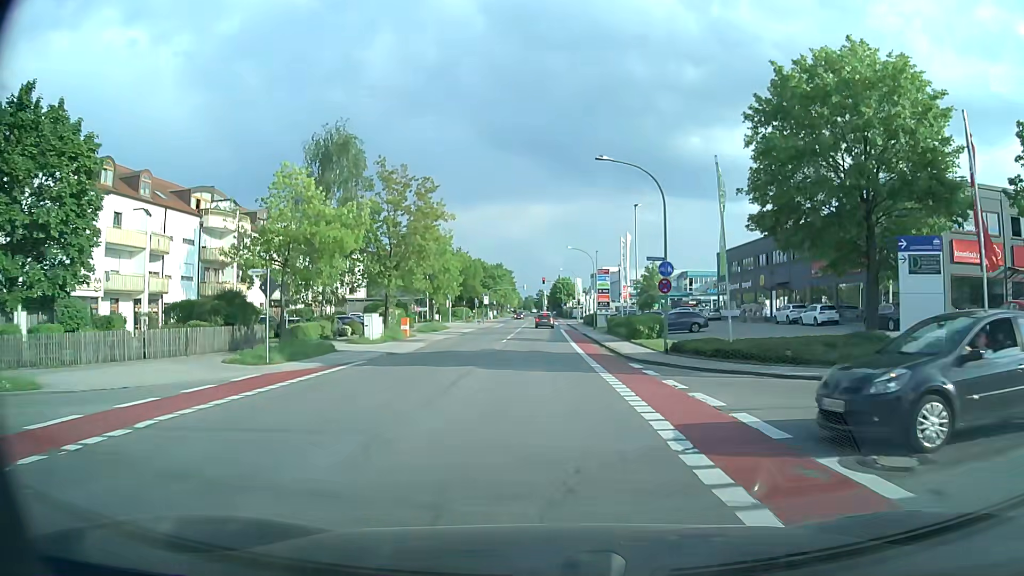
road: tertiary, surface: asphalt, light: Day
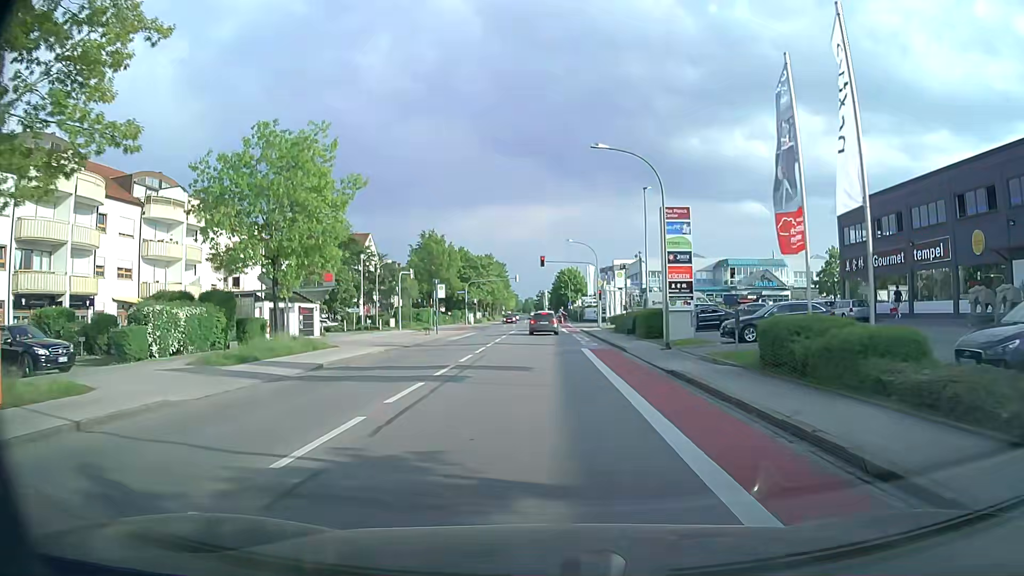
(+0.1, +36.1) m; 0°
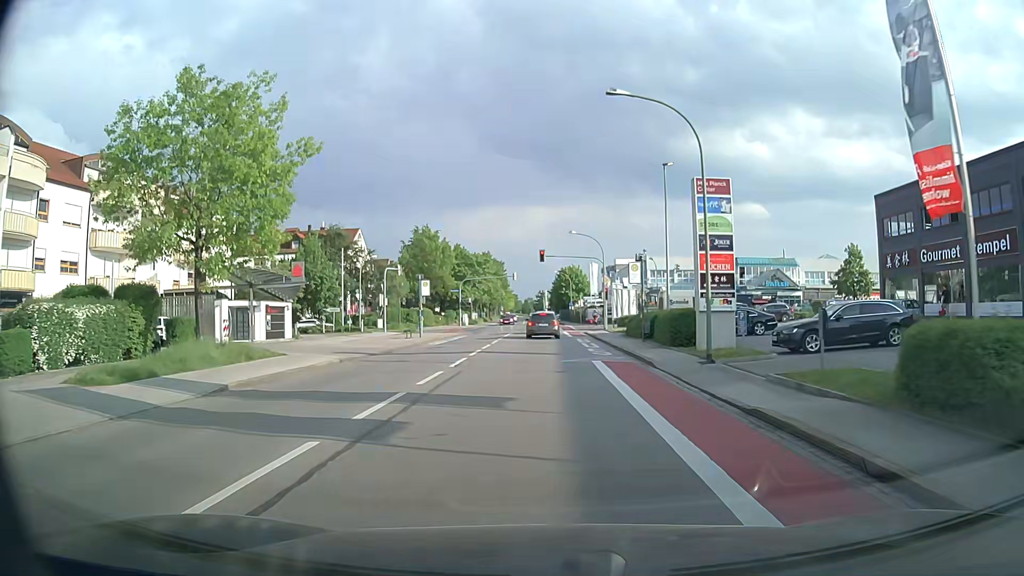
(0.0, +6.1) m; 0°
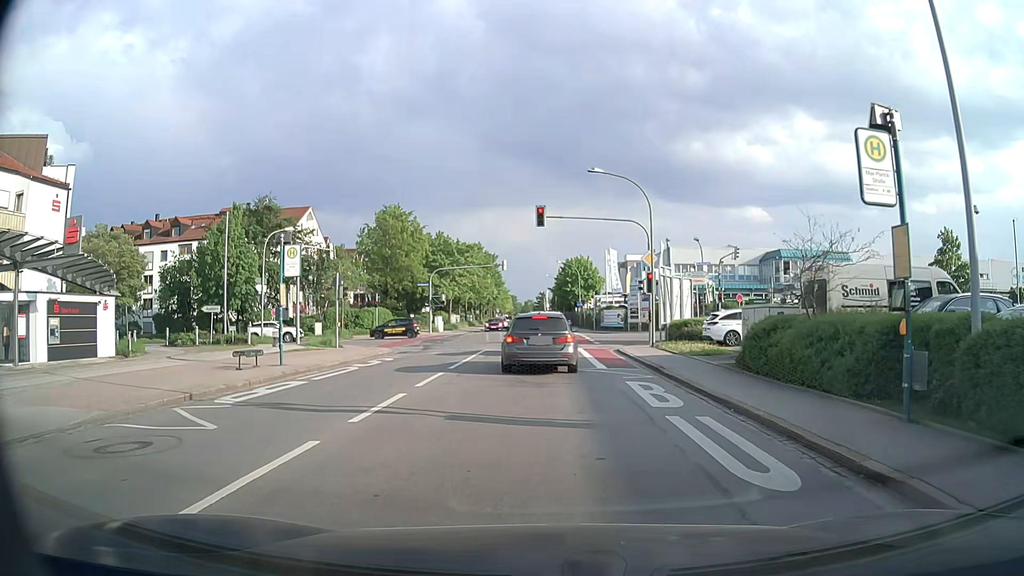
(0.0, +21.9) m; 0°
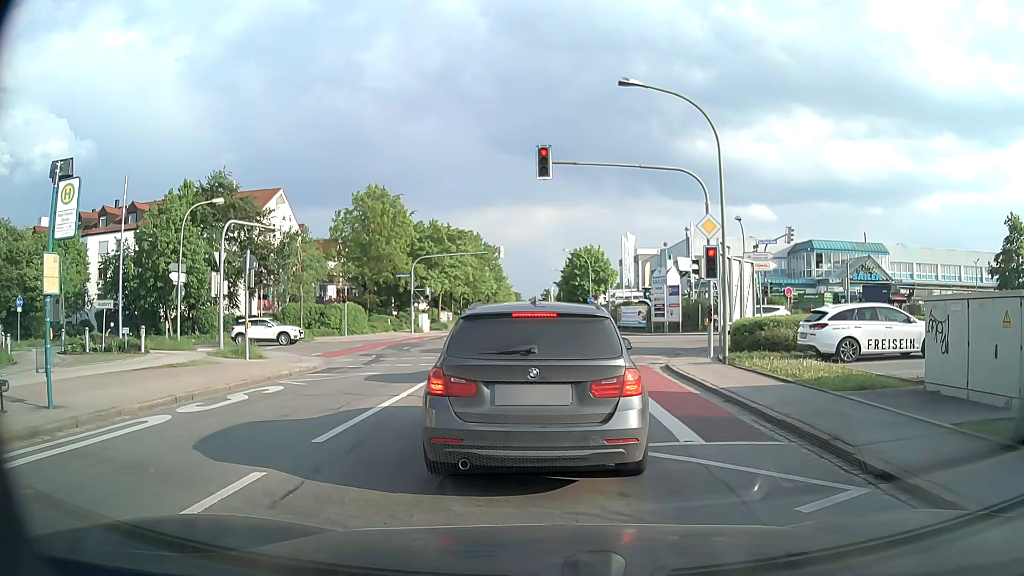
(0.0, +10.1) m; -1°
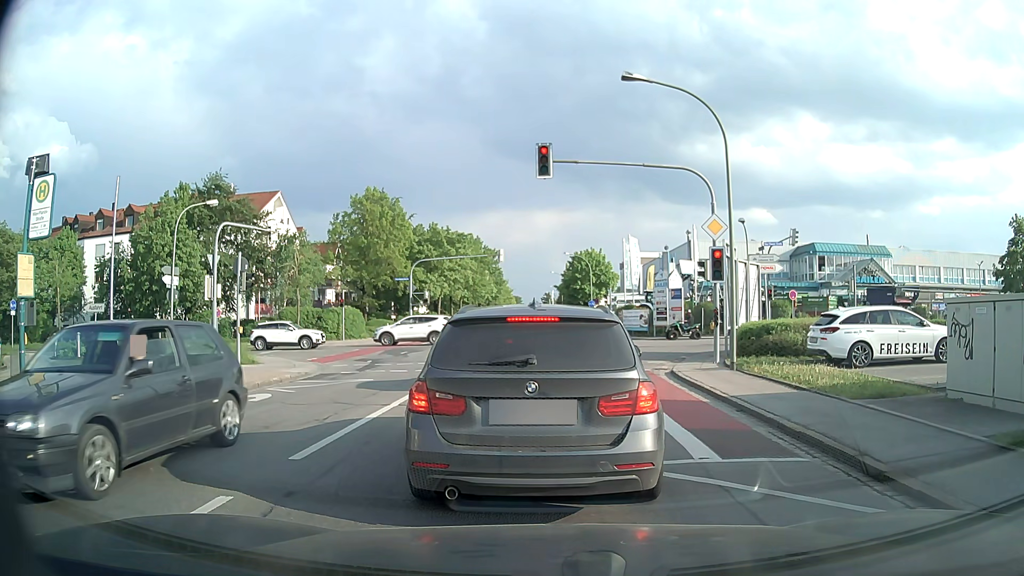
(0.0, +0.7) m; 0°
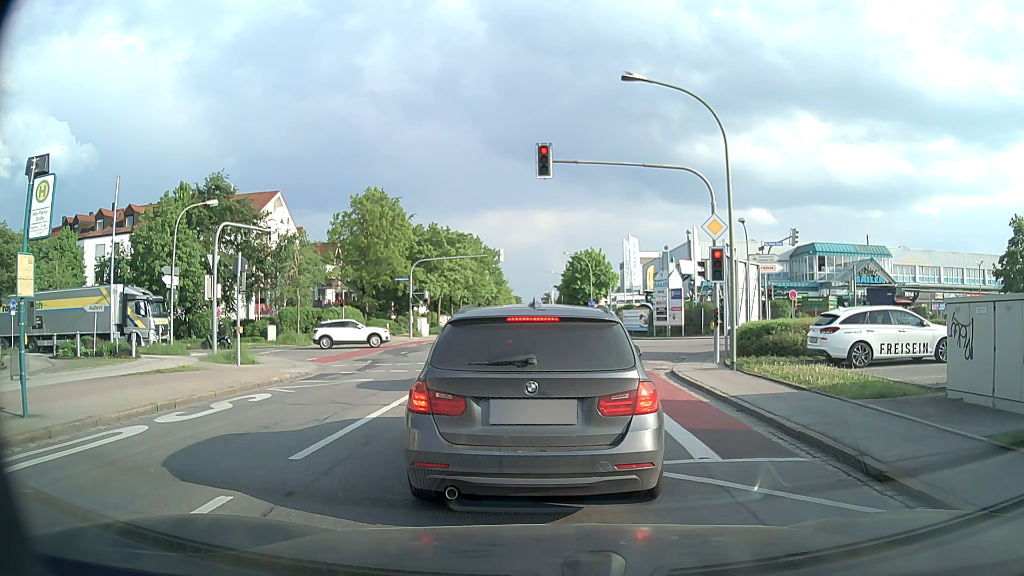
(0.0, 0.0) m; 0°
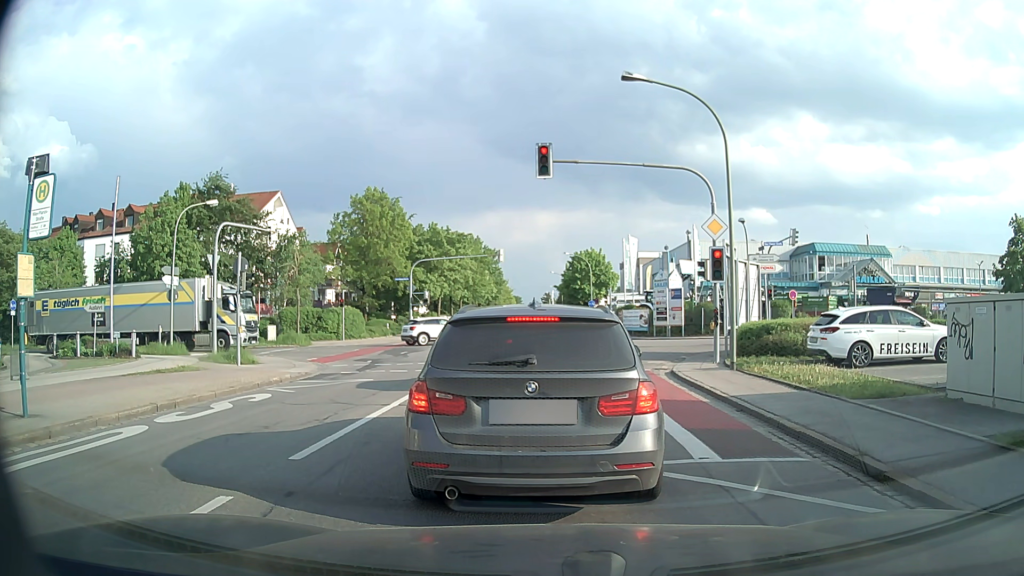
(0.0, 0.0) m; 0°
(0, +10) (0, +20) (0, +30) (0, +40) (0, +50) (0, +60) (0, +70) (0, +80) (0, +90) (0, +100) m
